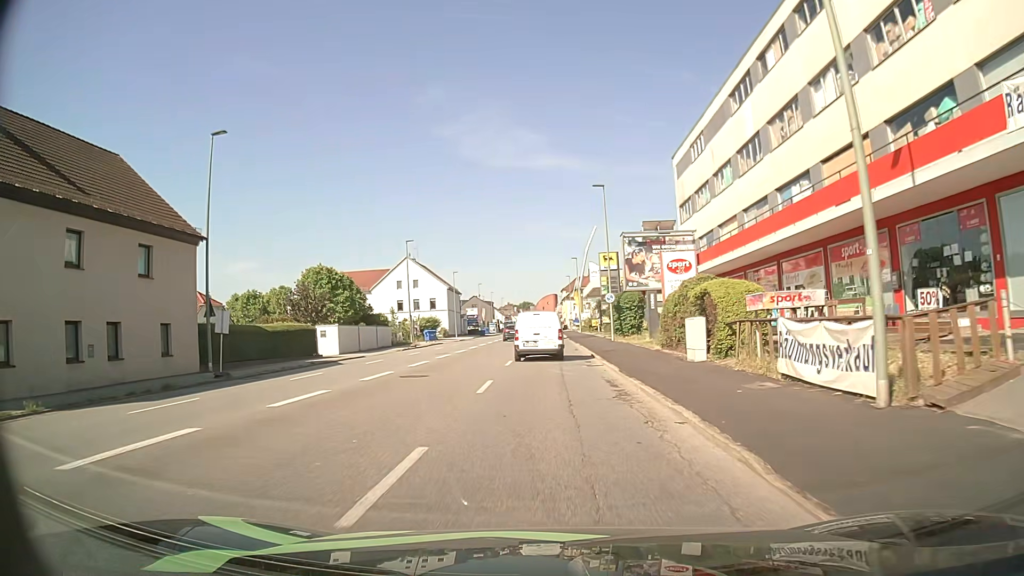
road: tertiary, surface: asphalt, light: Day
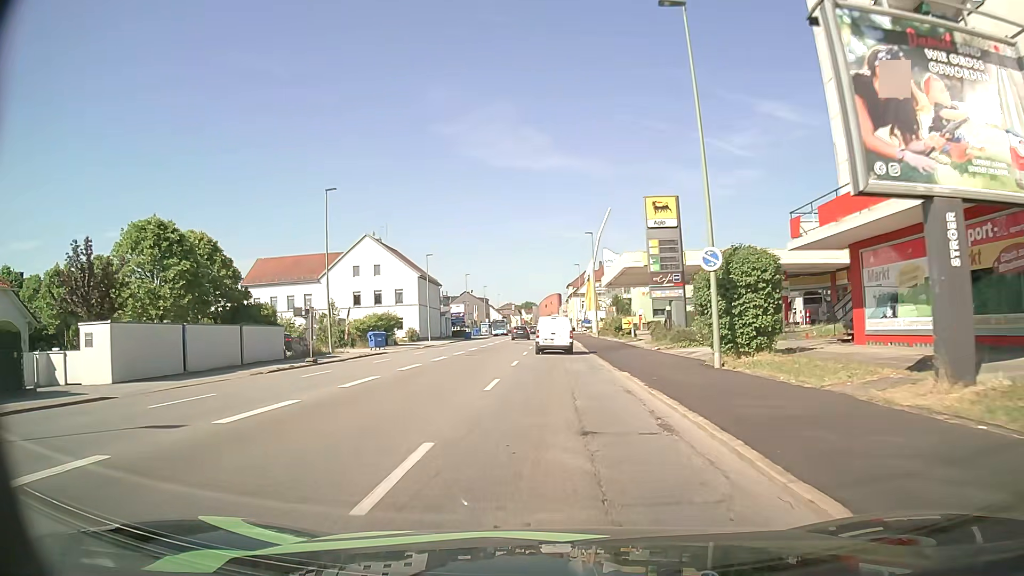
(0.0, +26.6) m; 0°
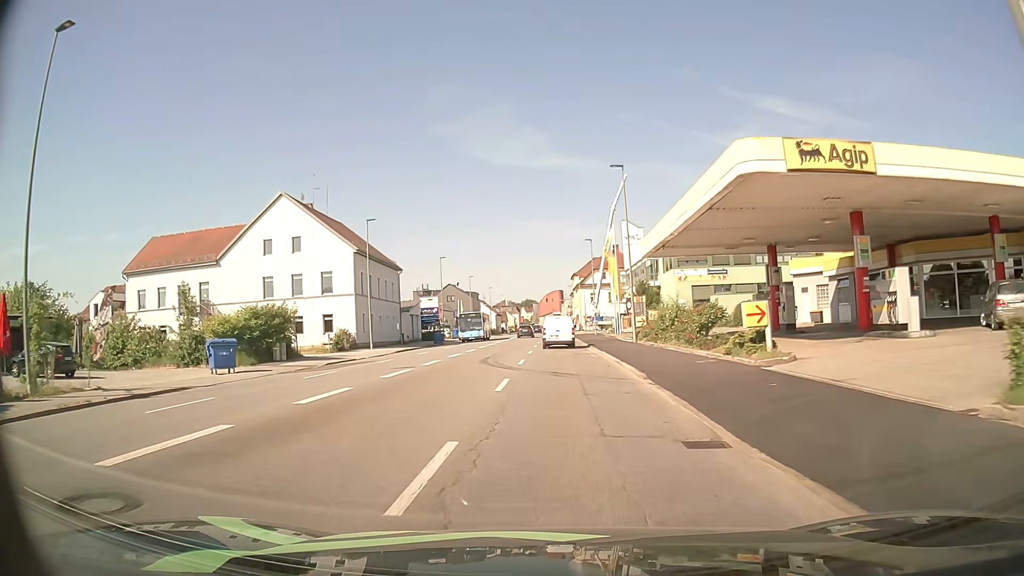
(-0.1, +27.5) m; 0°
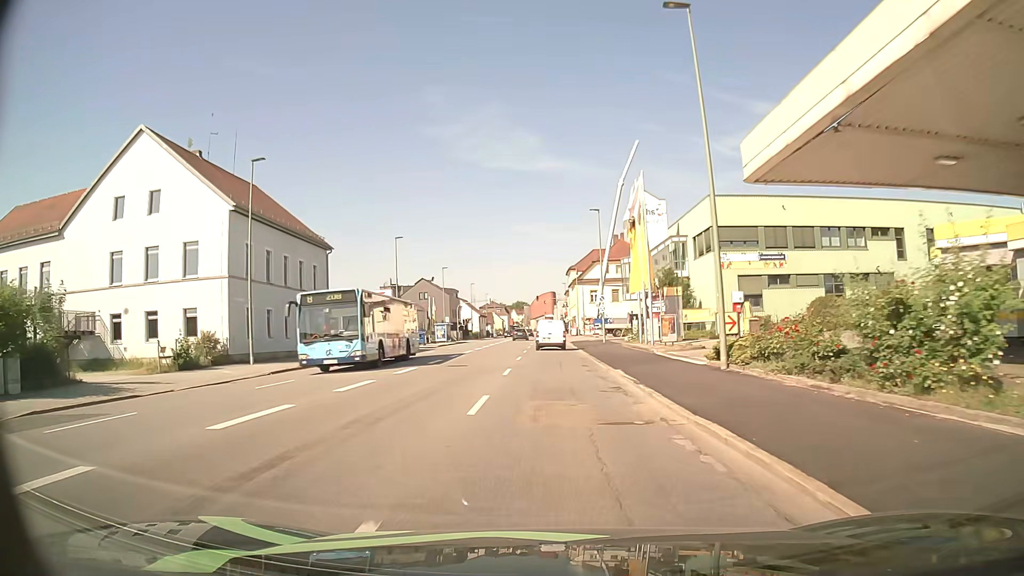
(0.0, +21.2) m; +1°
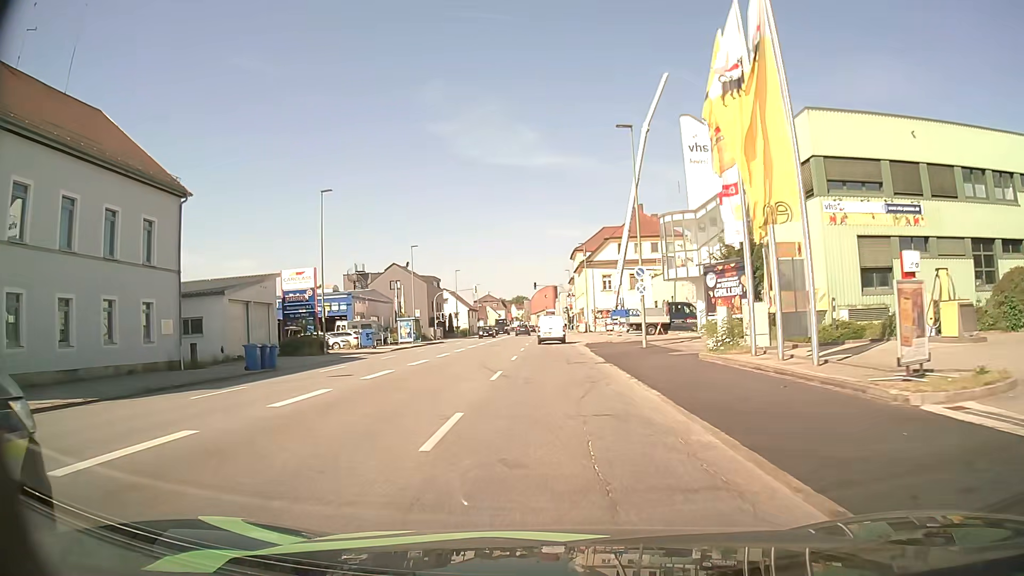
(0.0, +21.6) m; 0°
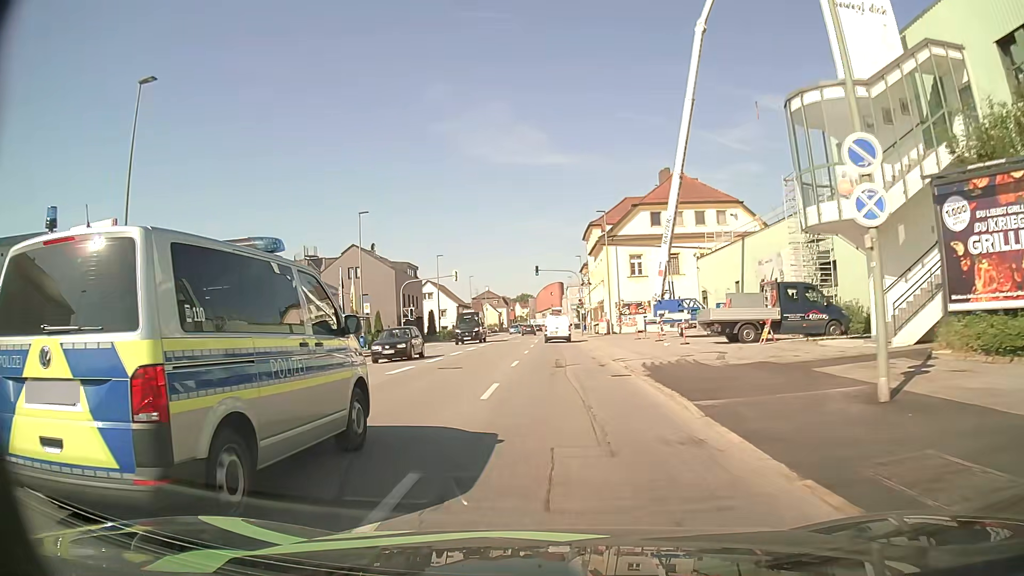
(-0.2, +22.1) m; 0°
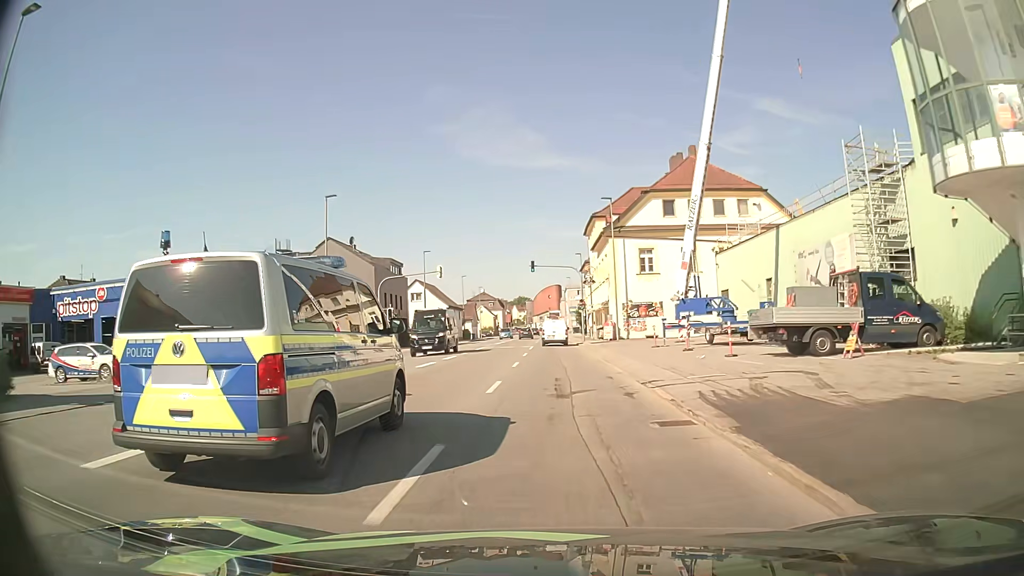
(-0.1, +7.4) m; -1°
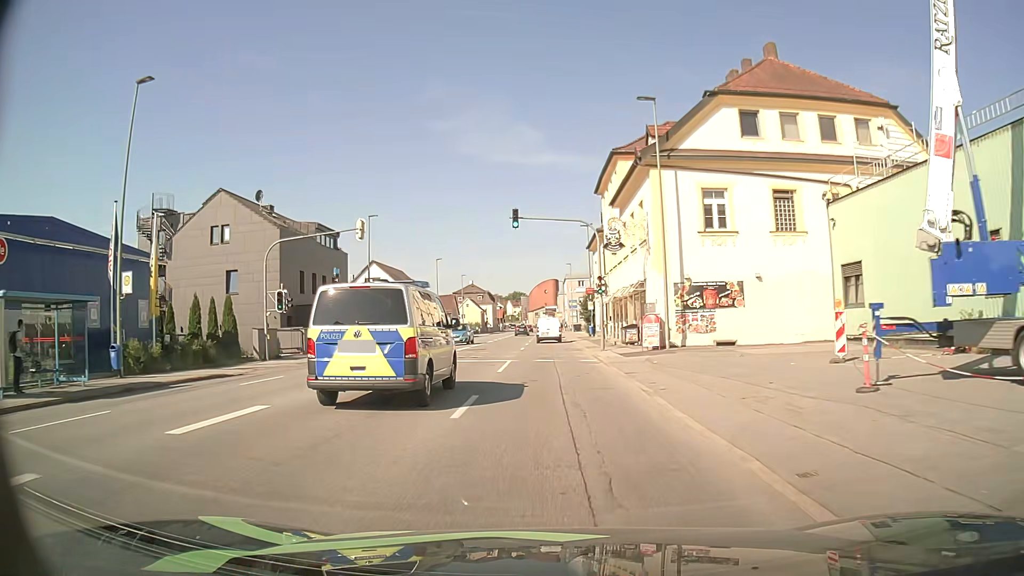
(+0.1, +22.0) m; +1°
(0, +10) (0, +20) (0, +30) (0, +40) (-1, +50) (-1, +60) (-1, +70) (-1, +80) (-1, +90) (-1, +100) m
